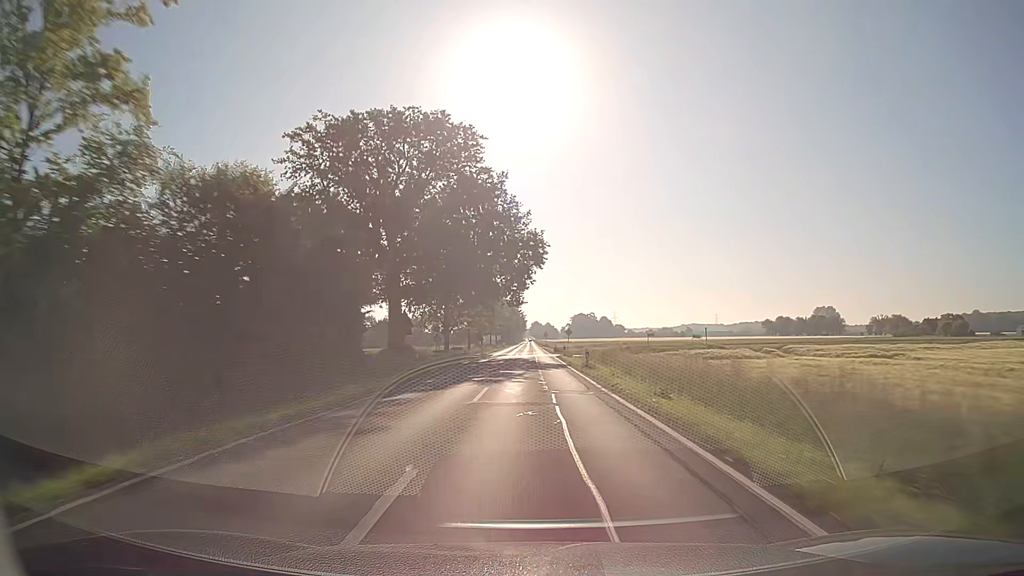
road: secondary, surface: asphalt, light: Day
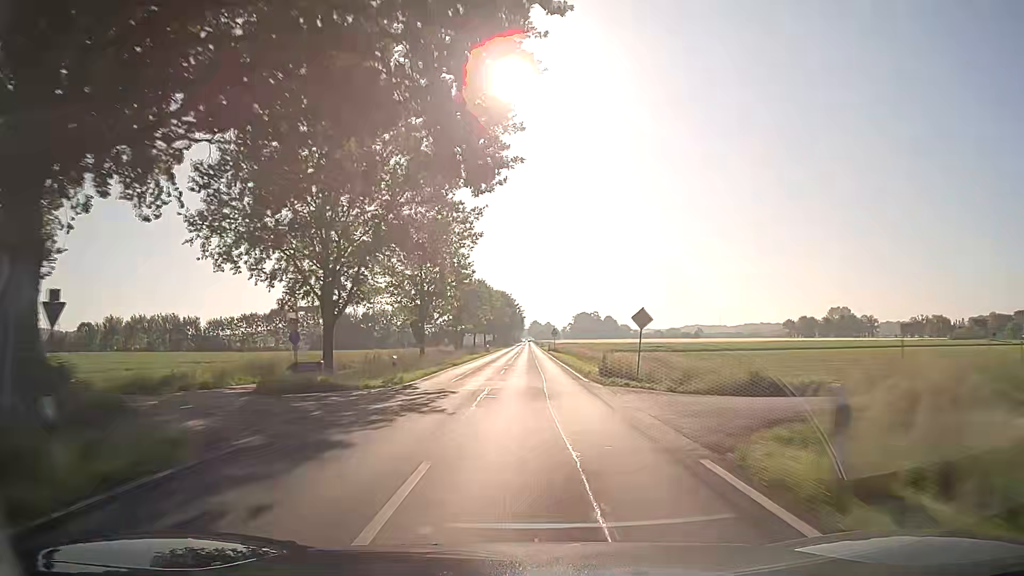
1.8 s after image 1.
(-0.1, +47.4) m; 0°
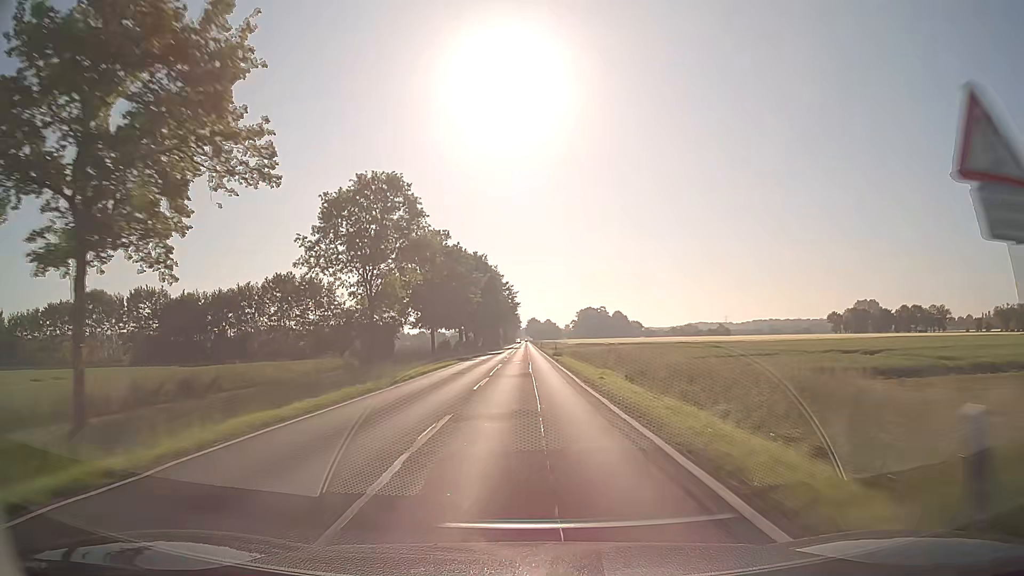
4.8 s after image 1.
(0.0, +79.0) m; 0°
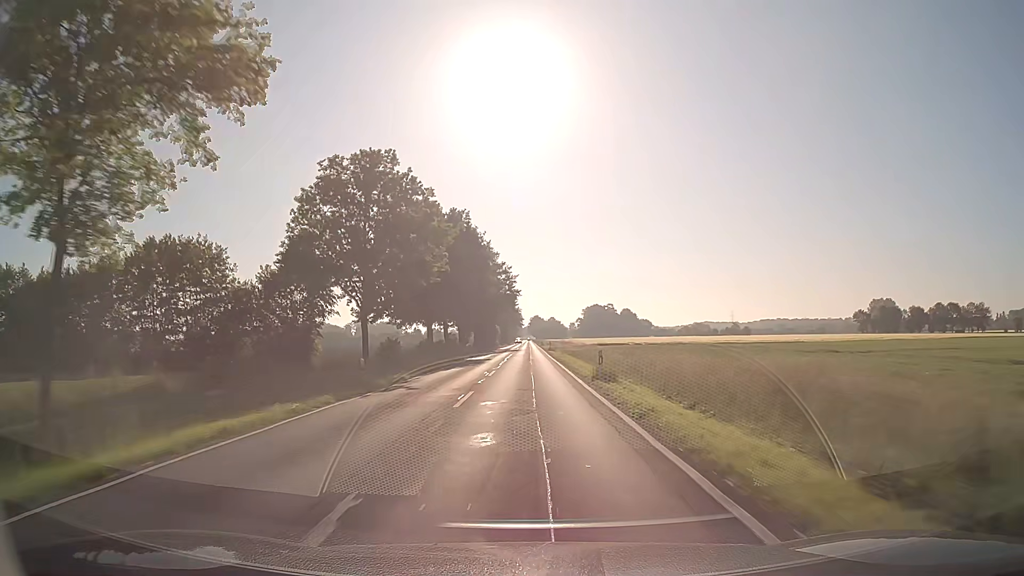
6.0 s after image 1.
(-0.1, +31.6) m; 0°
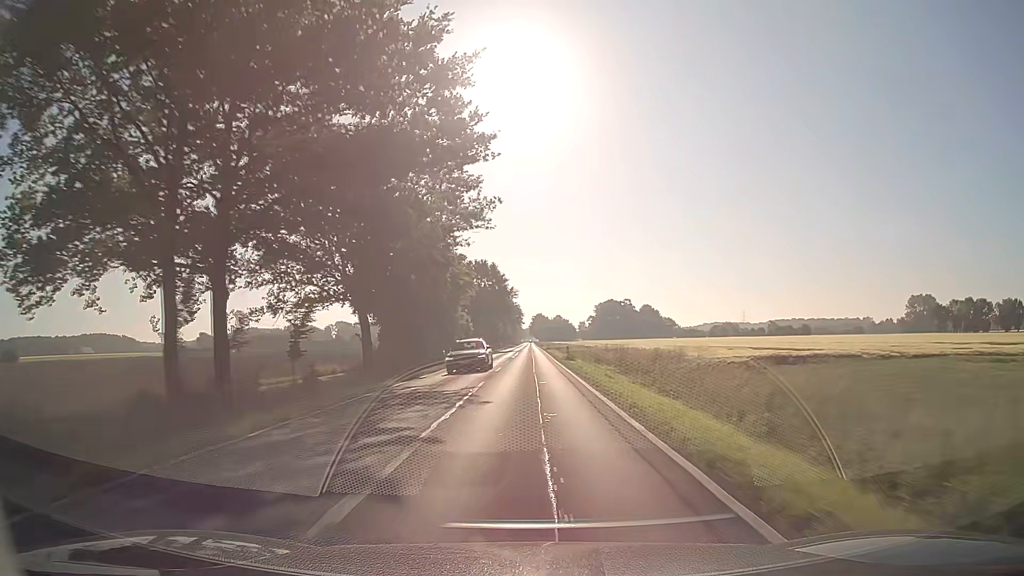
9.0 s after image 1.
(-0.1, +79.0) m; 0°
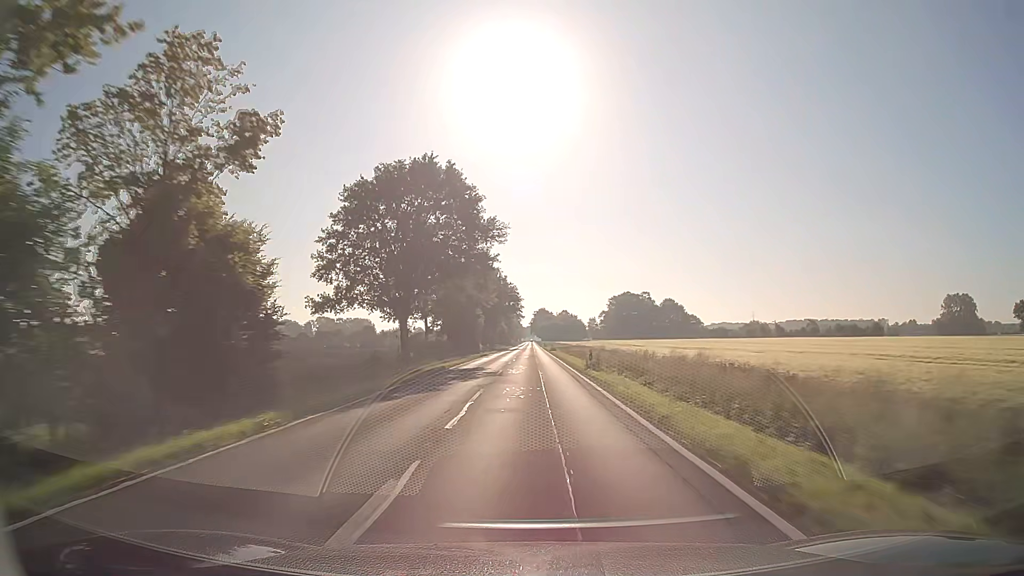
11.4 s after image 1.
(-0.1, +63.1) m; 0°
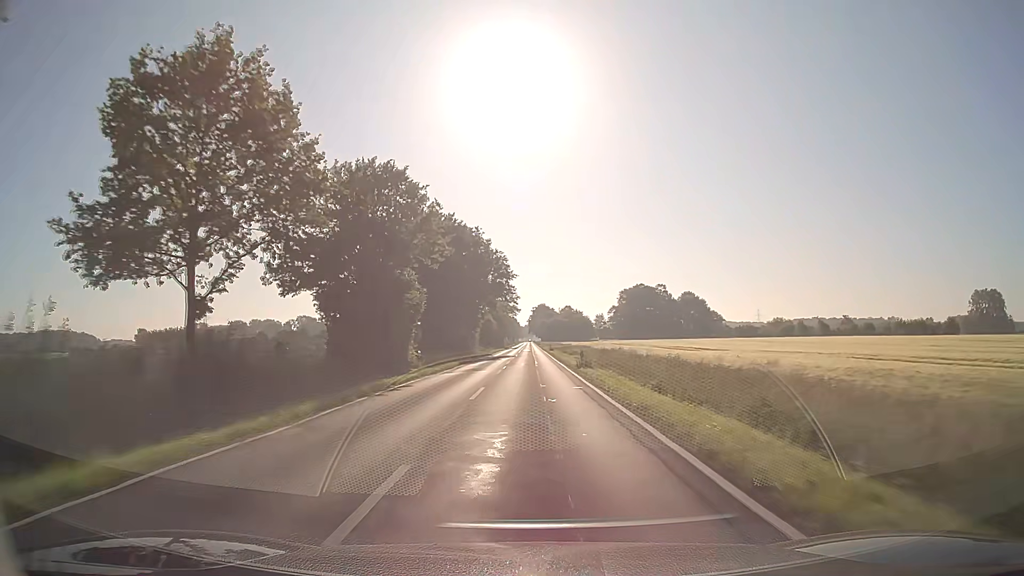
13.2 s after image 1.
(+0.1, +47.4) m; 0°
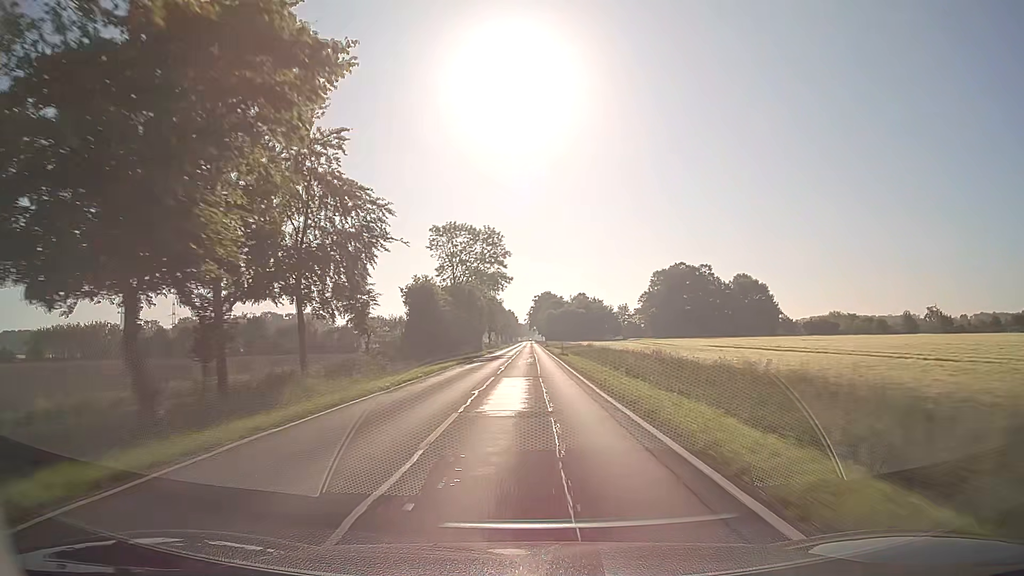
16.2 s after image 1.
(+0.1, +79.0) m; 0°
(0, +10) (0, +20) (0, +30) (0, +40) (0, +50) (0, +60) (0, +70) (0, +80) (+1, +90) (+1, +100) m
